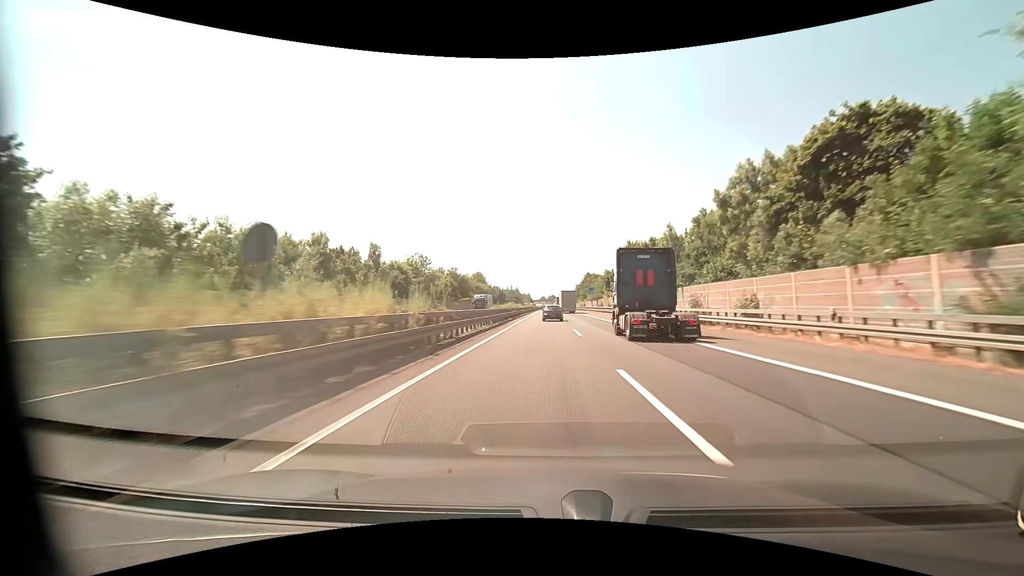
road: motorway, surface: asphalt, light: Day
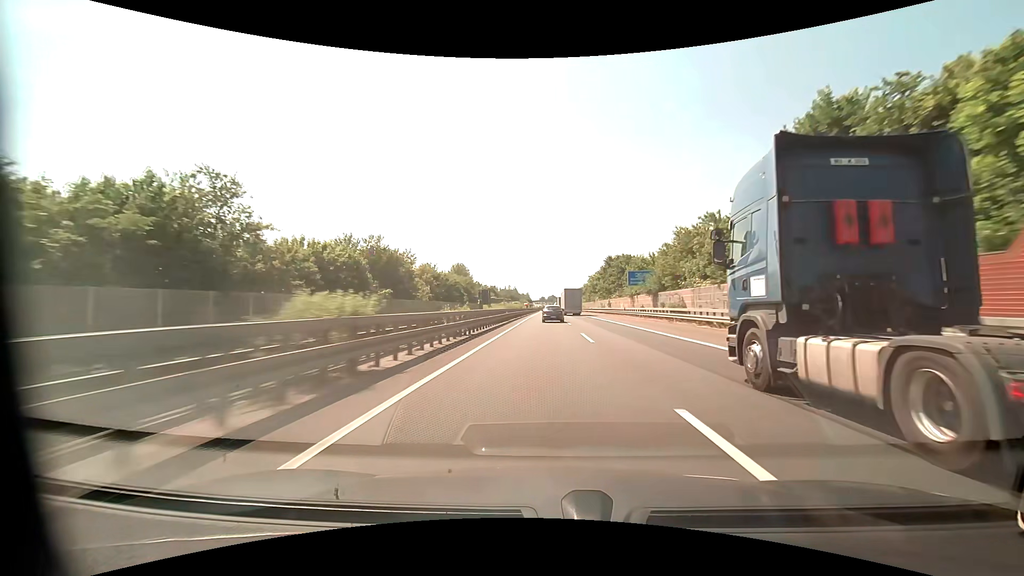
(+0.1, +57.9) m; 0°
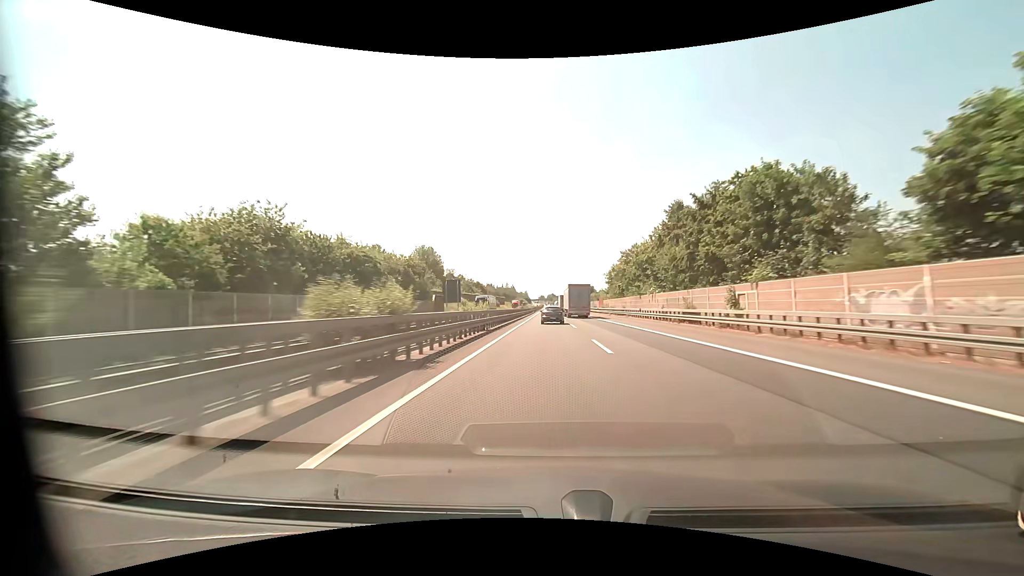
(0.0, +58.2) m; 0°
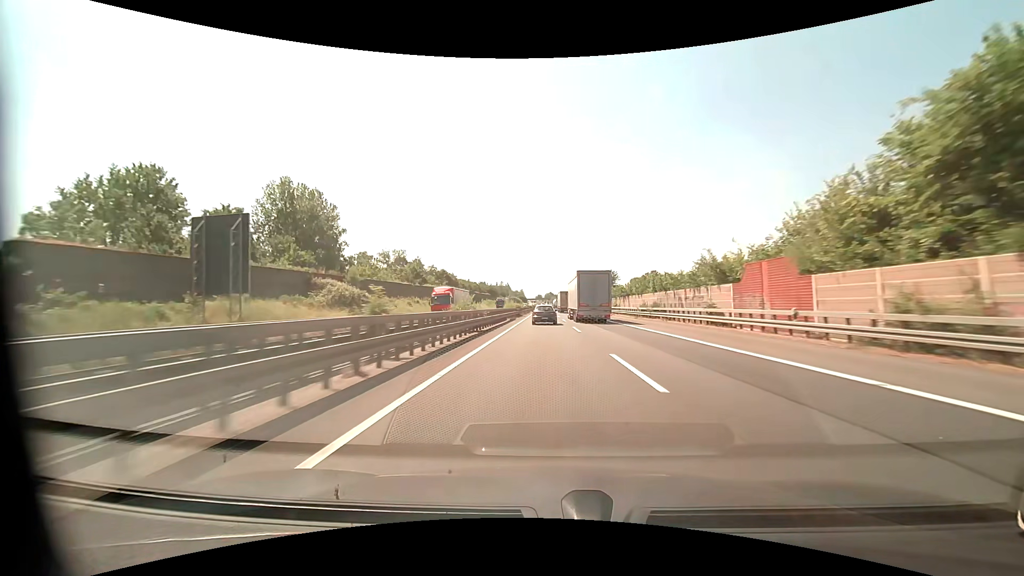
(+0.1, +78.5) m; 0°
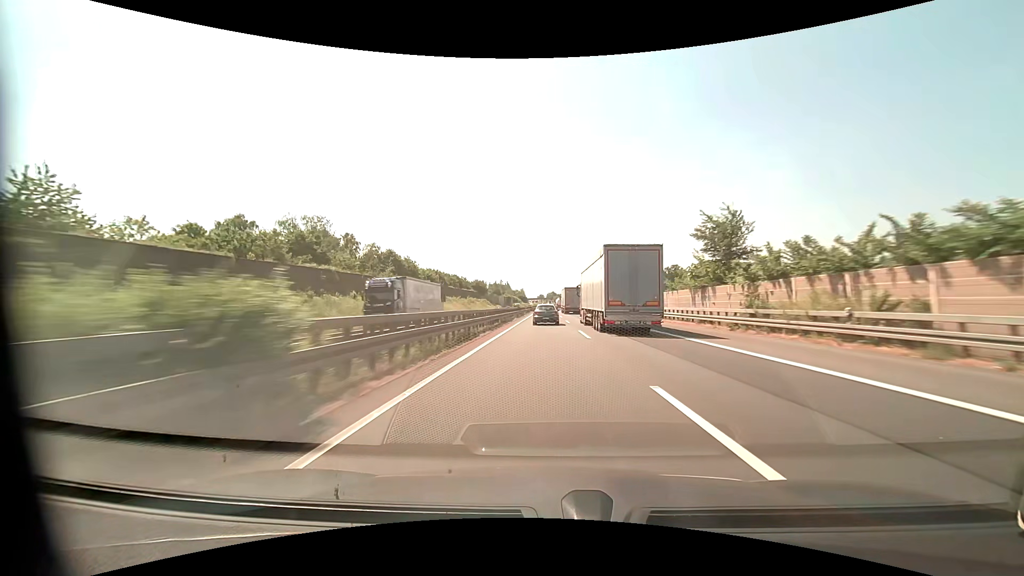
(-0.2, +59.4) m; 0°
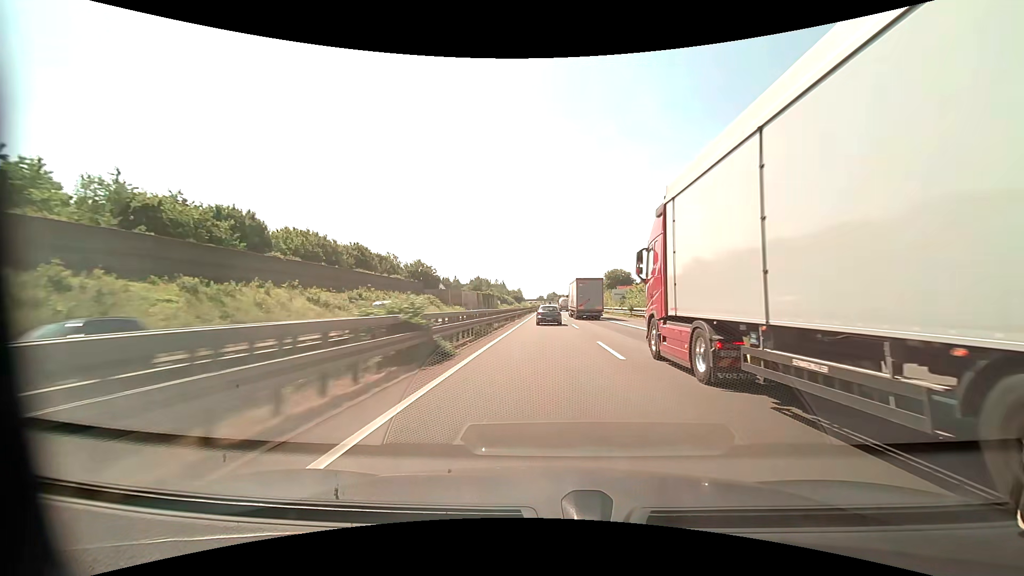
(-0.2, +97.6) m; 0°
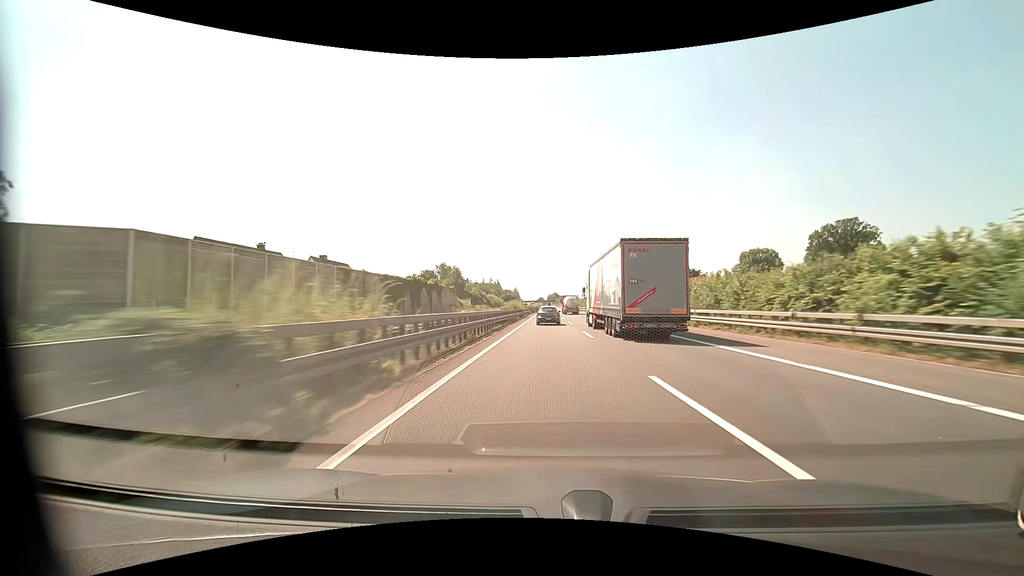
(0.0, +99.1) m; 0°
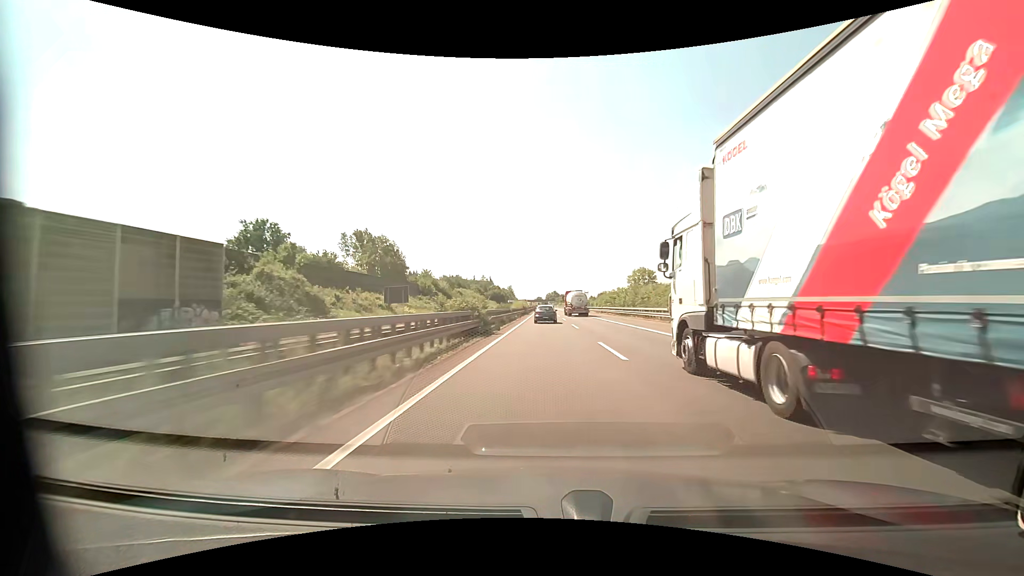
(+0.1, +81.2) m; 0°
(0, +10) (0, +20) (0, +30) (0, +40) (0, +50) (0, +60) (0, +70) (0, +80) (0, +90) (0, +100) m
